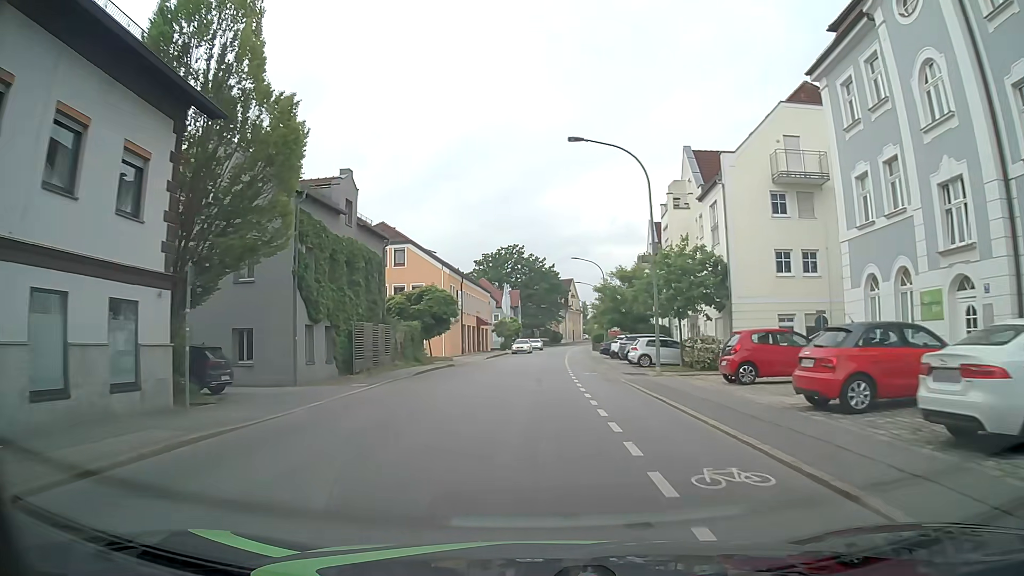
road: tertiary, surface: asphalt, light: Day
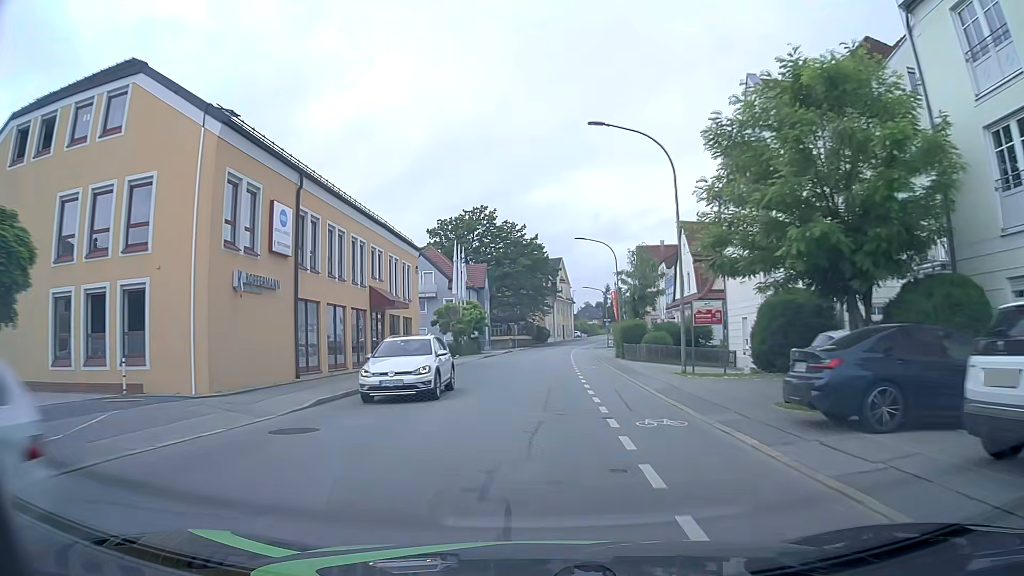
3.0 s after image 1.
(+0.9, +38.2) m; +1°
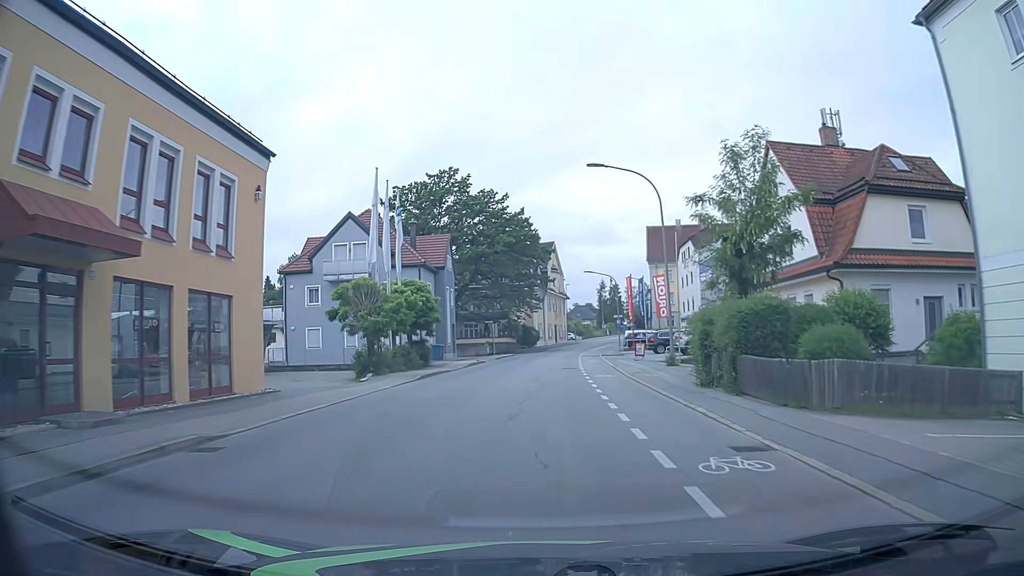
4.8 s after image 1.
(+0.3, +23.2) m; +2°
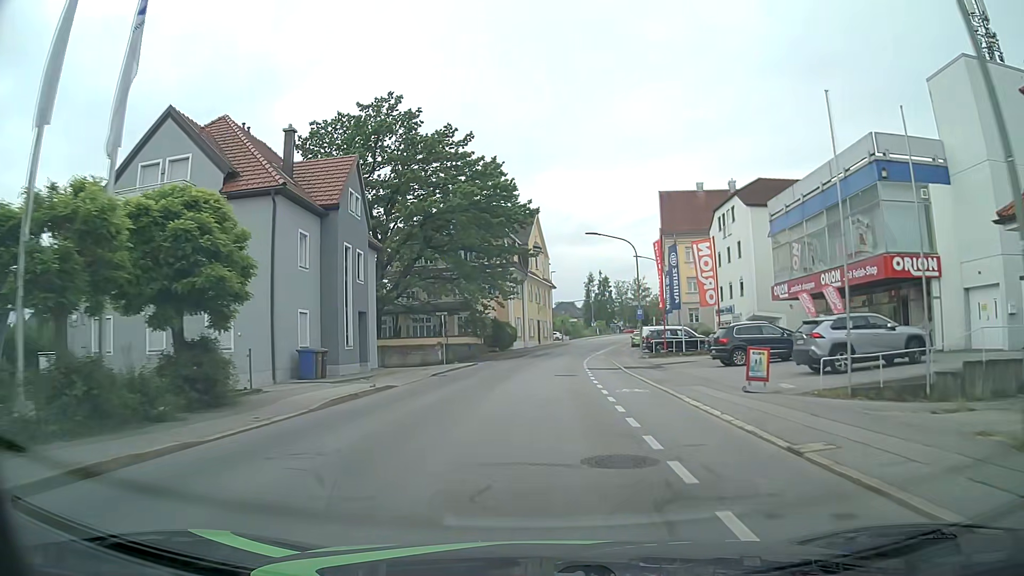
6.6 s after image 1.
(+0.3, +23.2) m; +2°
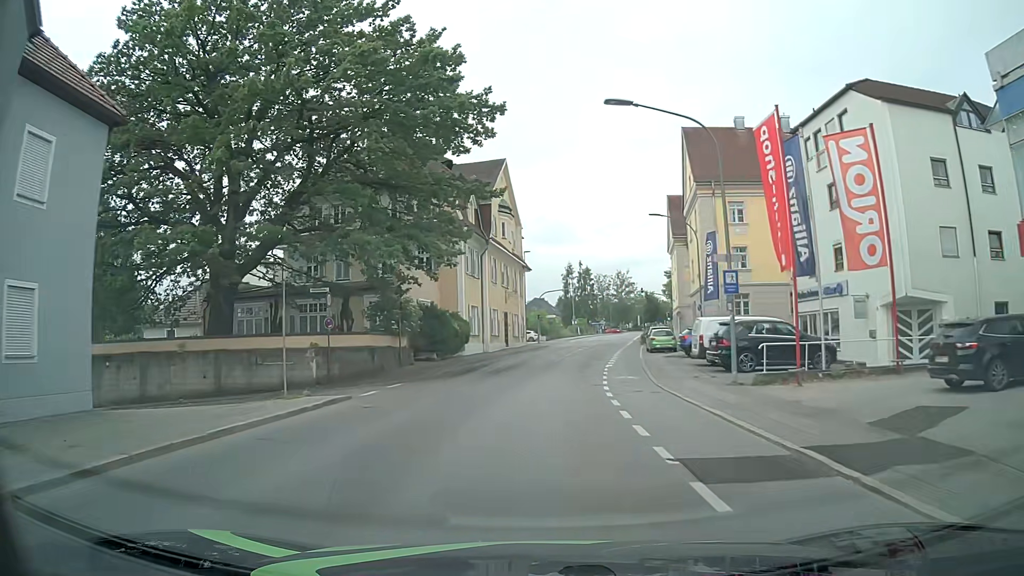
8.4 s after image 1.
(+0.3, +23.2) m; +2°
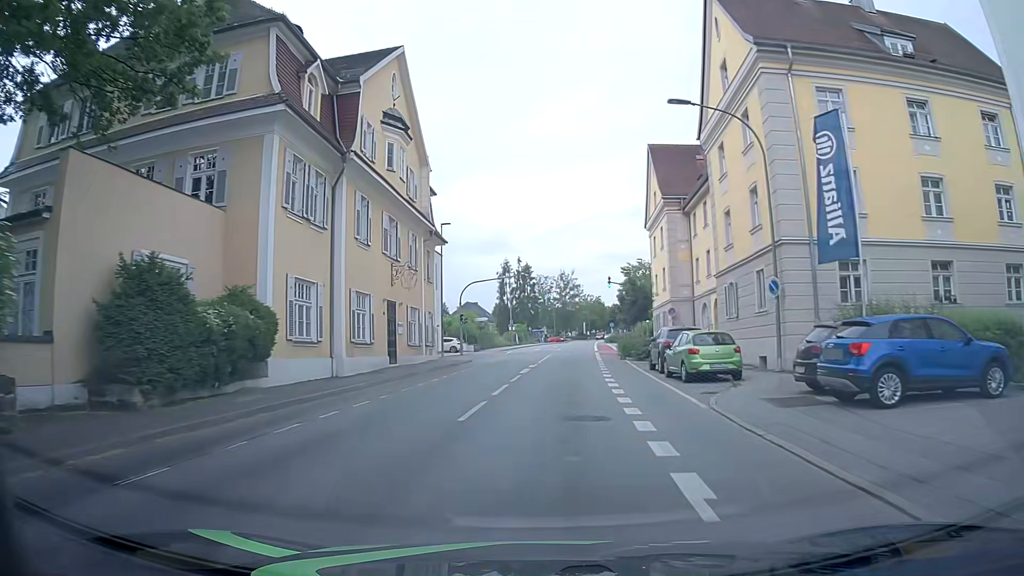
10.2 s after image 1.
(+0.9, +22.9) m; +5°
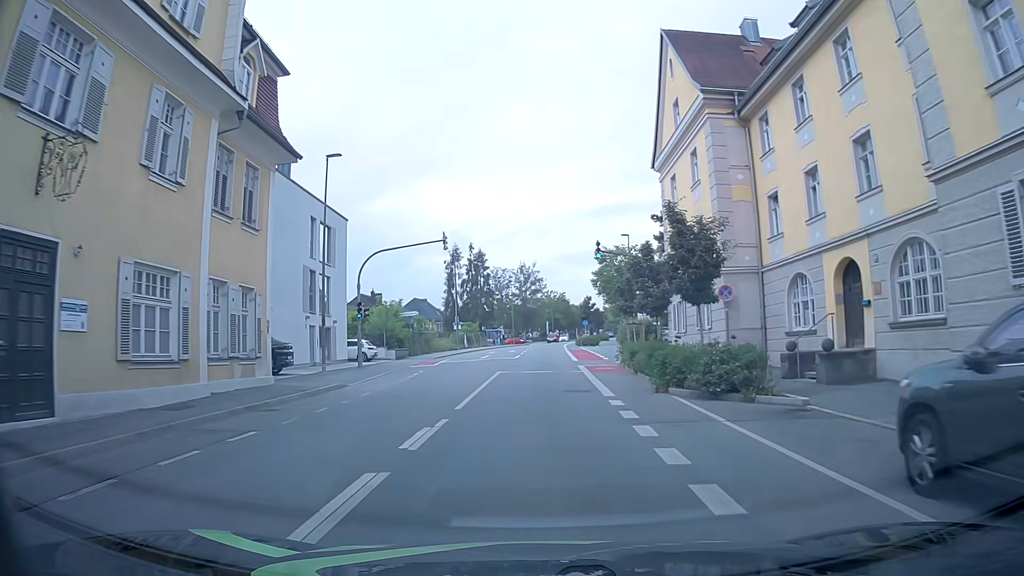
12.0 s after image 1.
(+0.8, +20.6) m; +3°
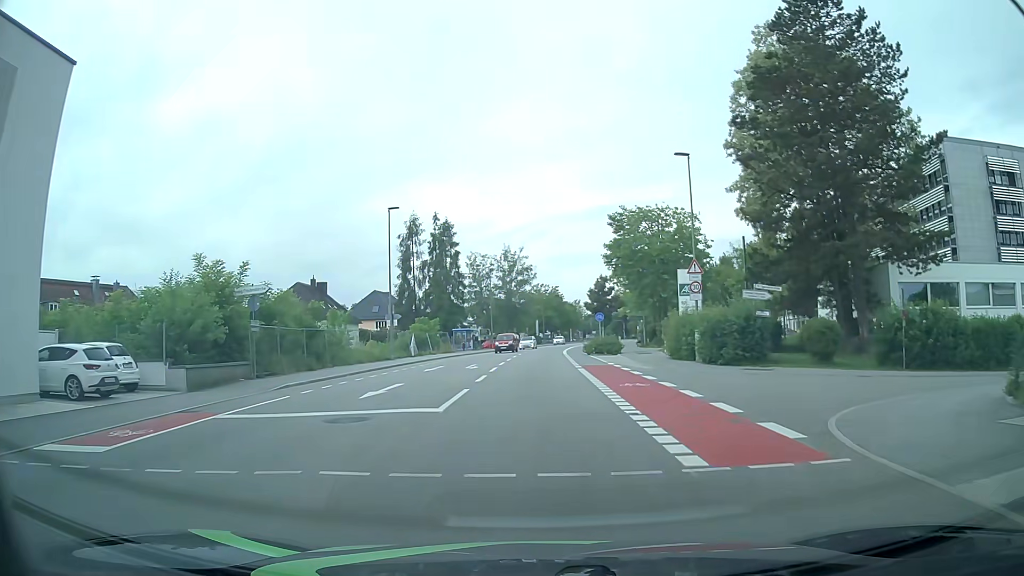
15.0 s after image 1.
(+0.4, +28.3) m; +2°
(0, +10) (0, +20) (0, +30) (0, +40) (0, +50) (+1, +60) (+1, +70) (+2, +80) (+4, +90) (+5, +100) m
